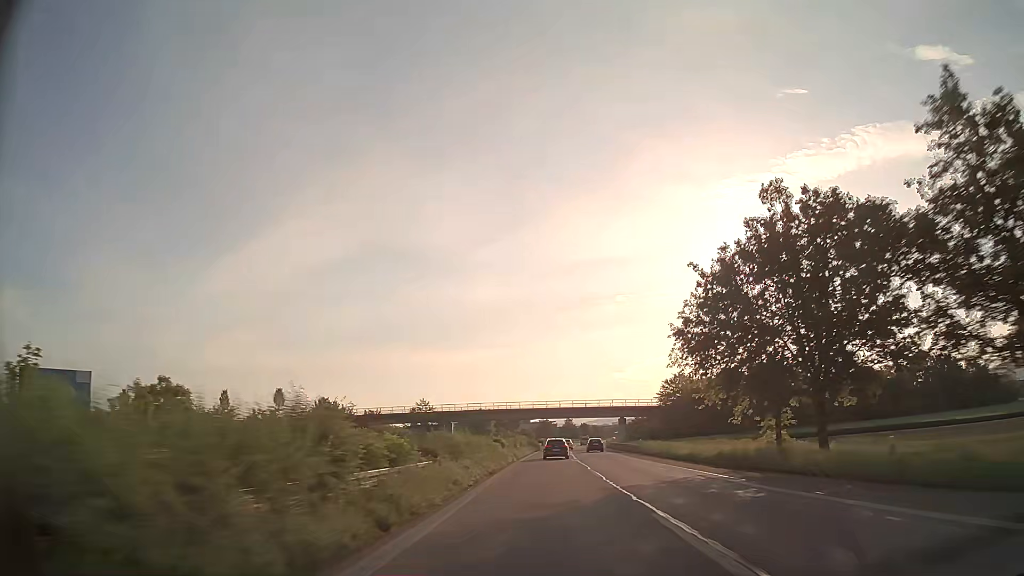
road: trunk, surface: asphalt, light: Day
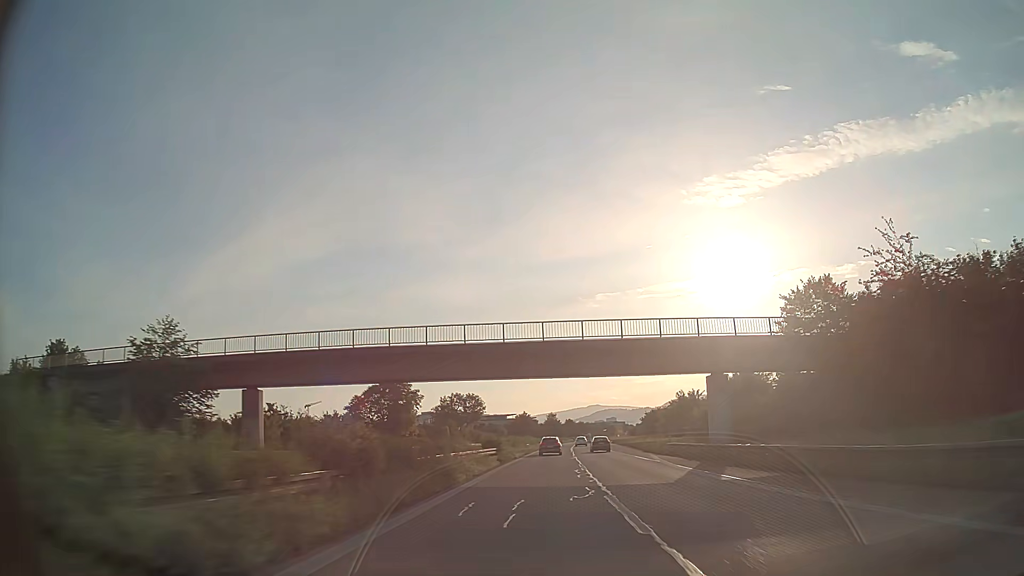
(+1.3, +68.7) m; +2°
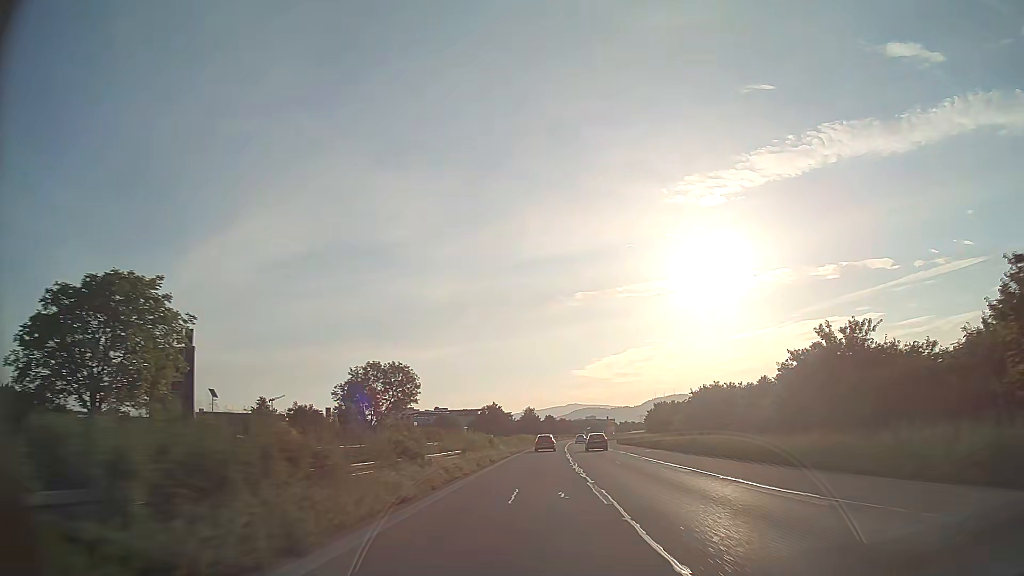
(+0.5, +50.6) m; +2°
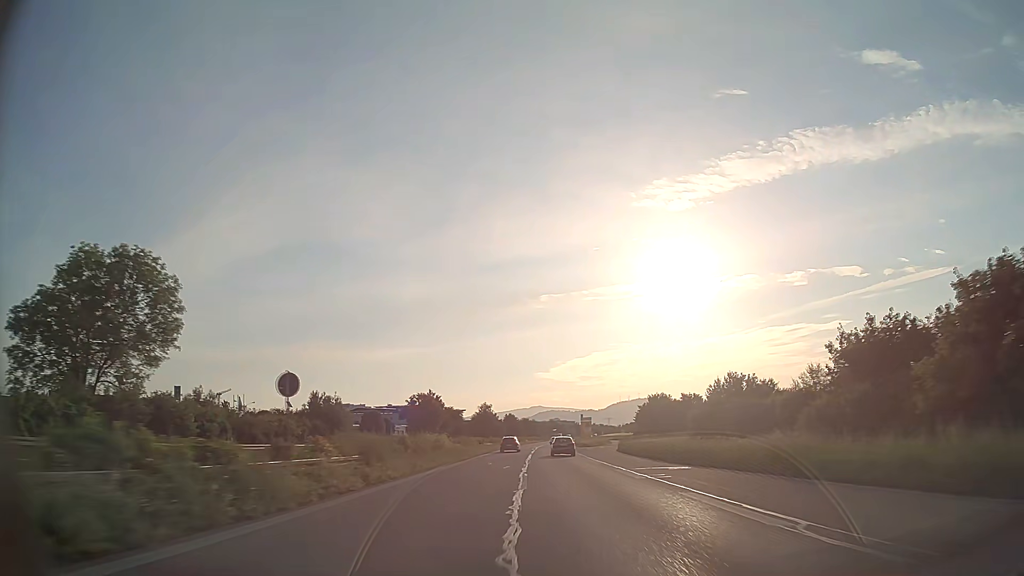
(+1.4, +50.2) m; +3°
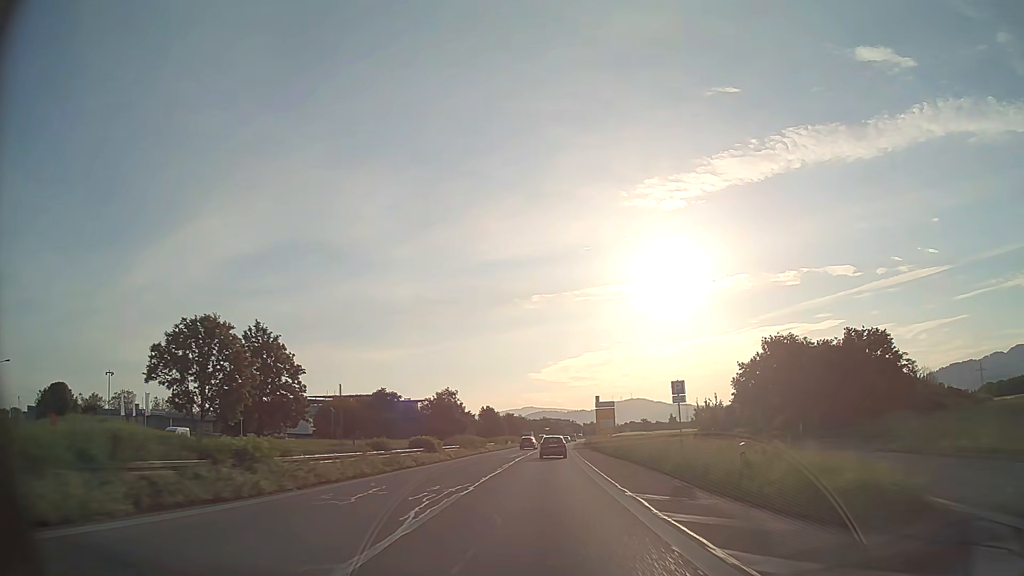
(+0.4, +80.1) m; +1°
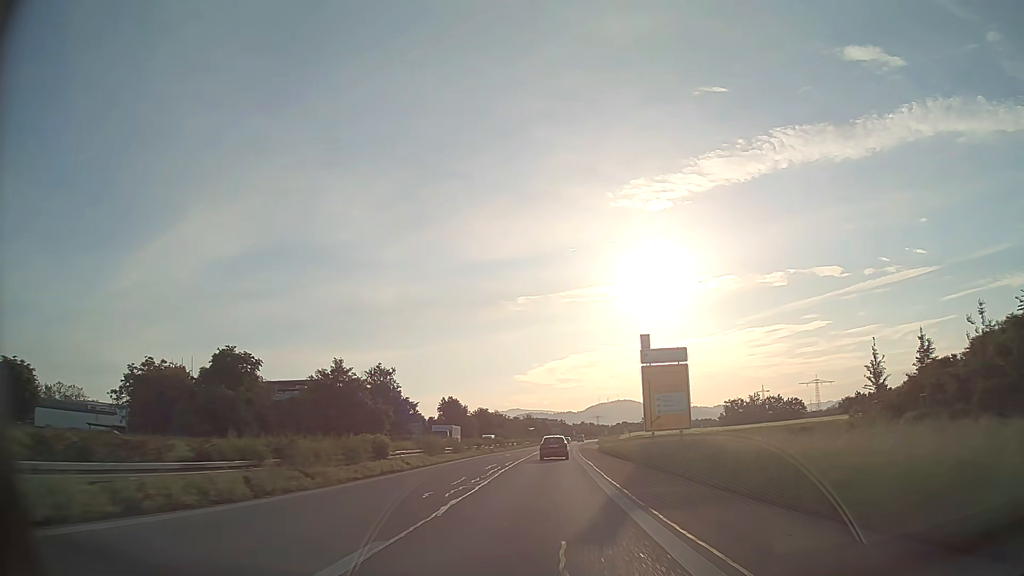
(+0.7, +61.4) m; +1°
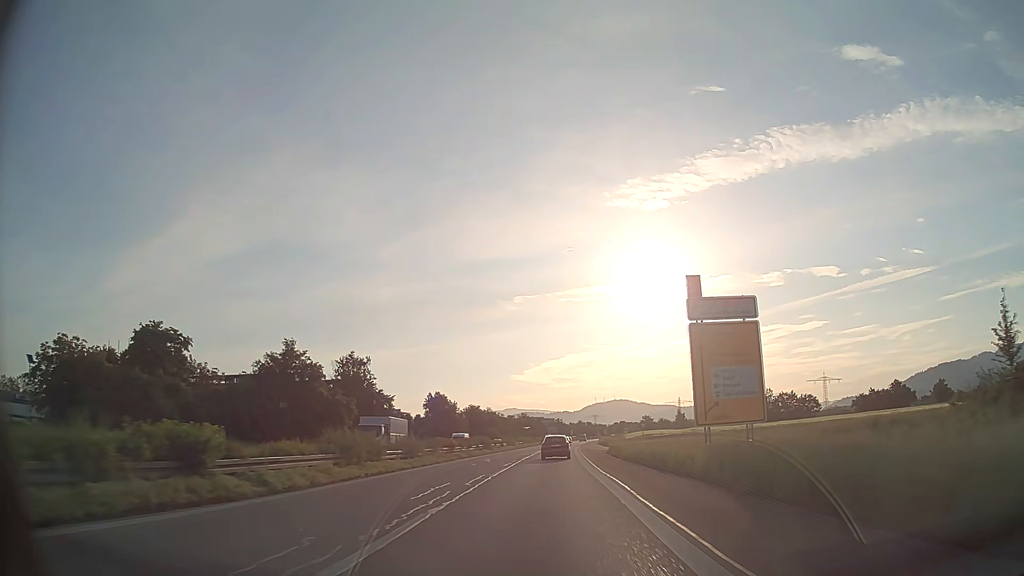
(0.0, +15.0) m; 0°
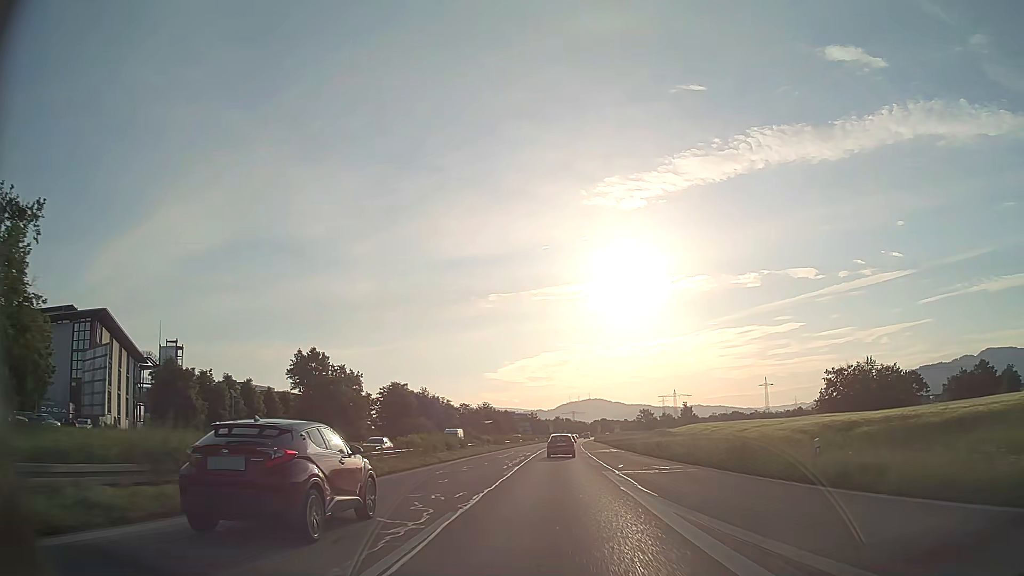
(+1.2, +74.1) m; +2°
(0, +10) (0, +20) (0, +30) (+1, +40) (+1, +50) (+1, +60) (+2, +70) (+2, +80) (+2, +90) (+3, +100) m
